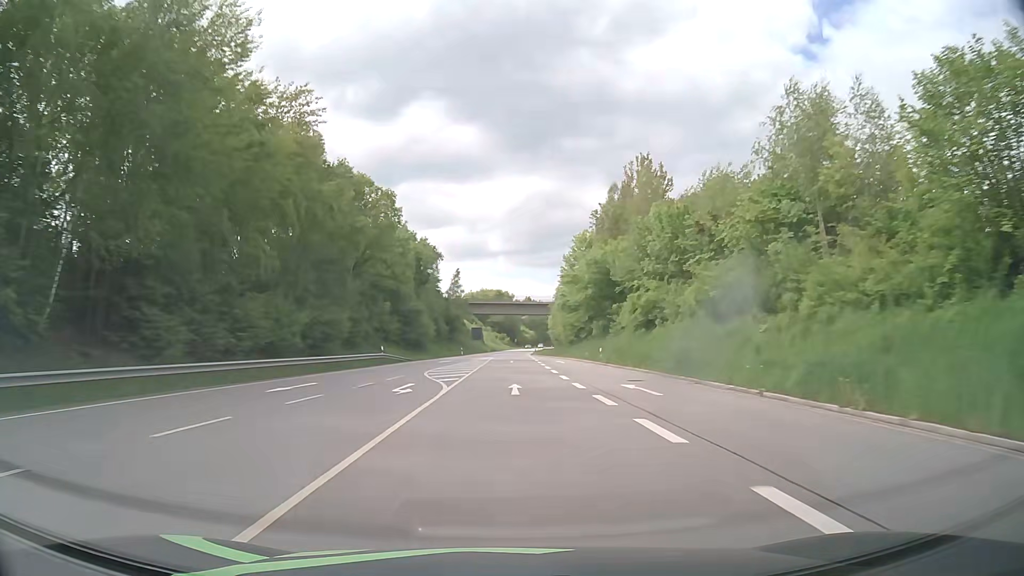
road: primary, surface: asphalt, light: Day
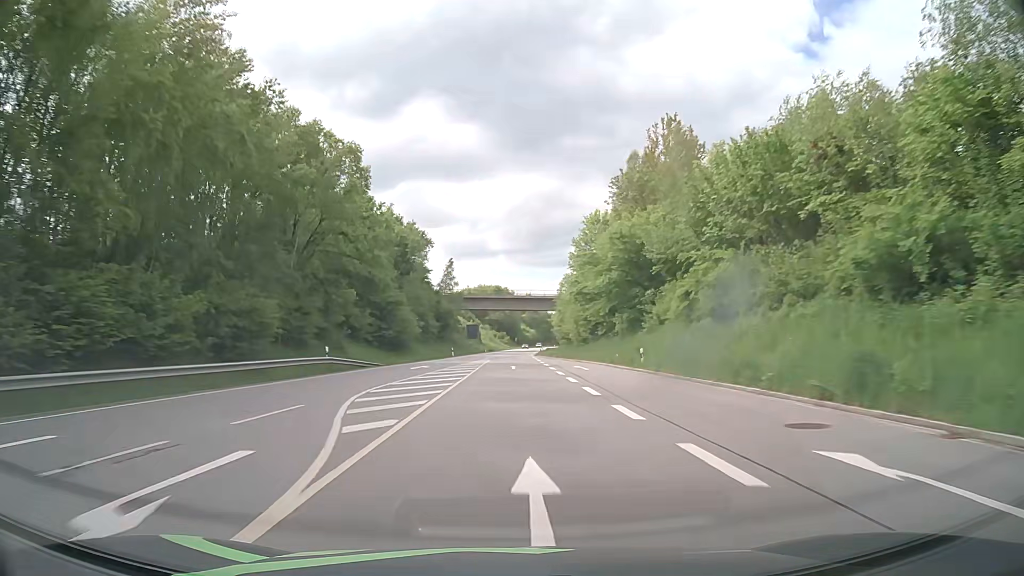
(0.0, +15.2) m; 0°
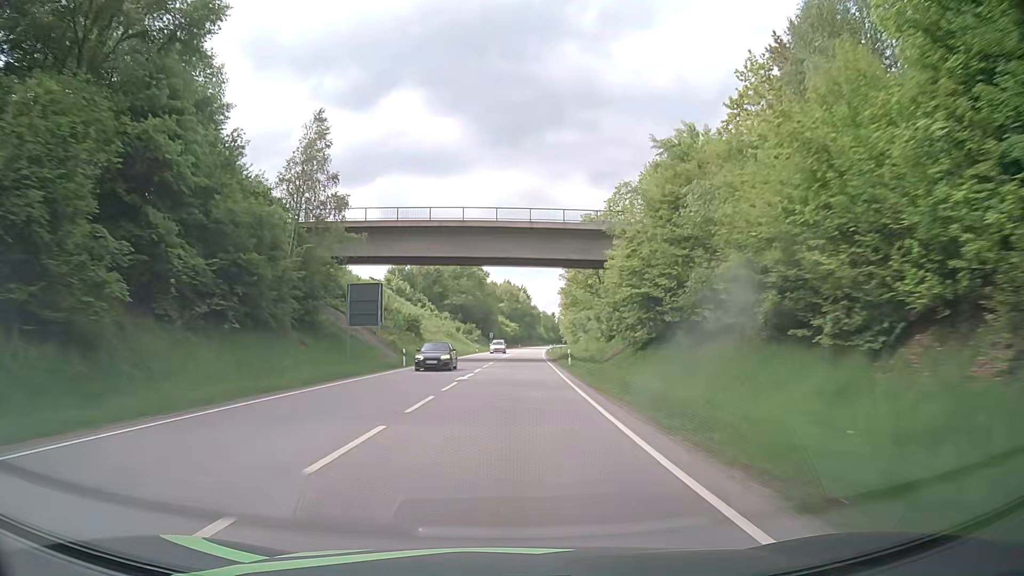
(+0.9, +76.2) m; +2°
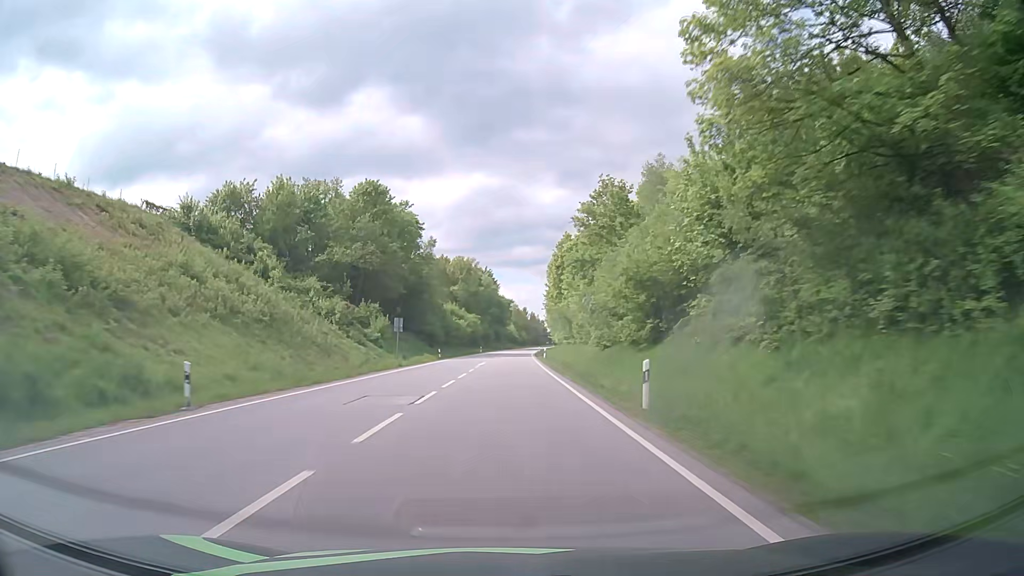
(+2.7, +76.2) m; +3°
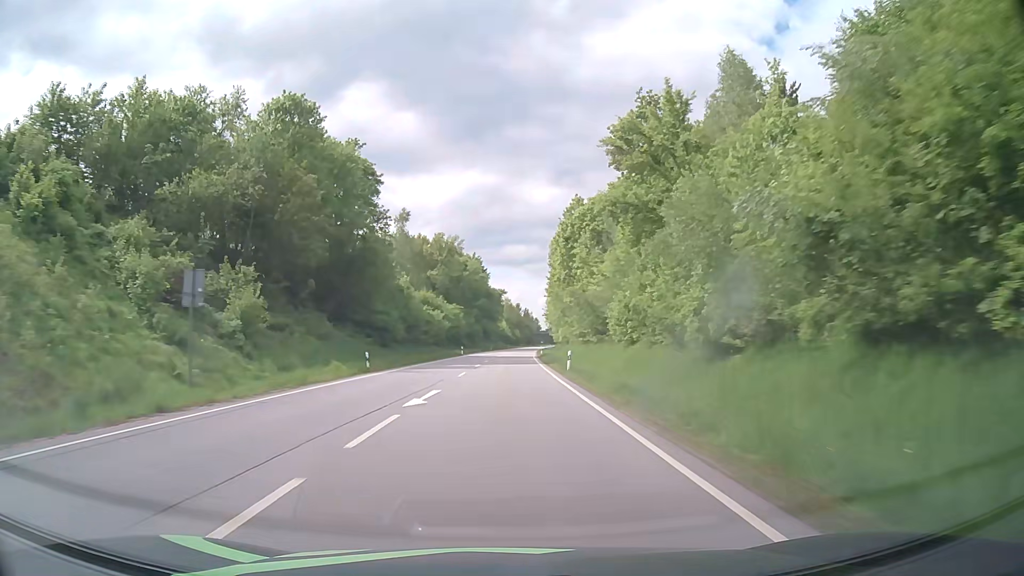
(+0.1, +30.5) m; +1°
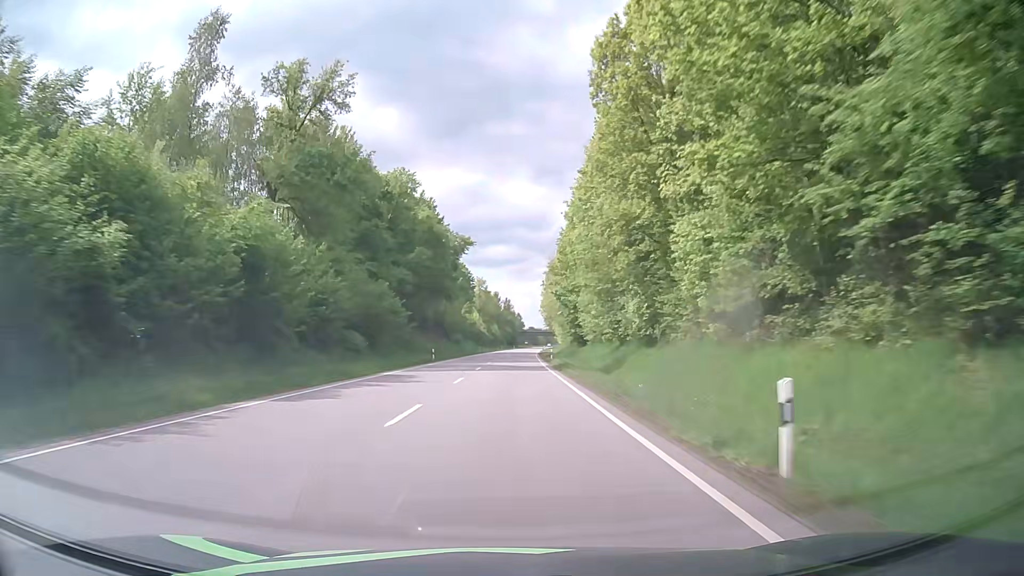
(+1.0, +76.7) m; +2°
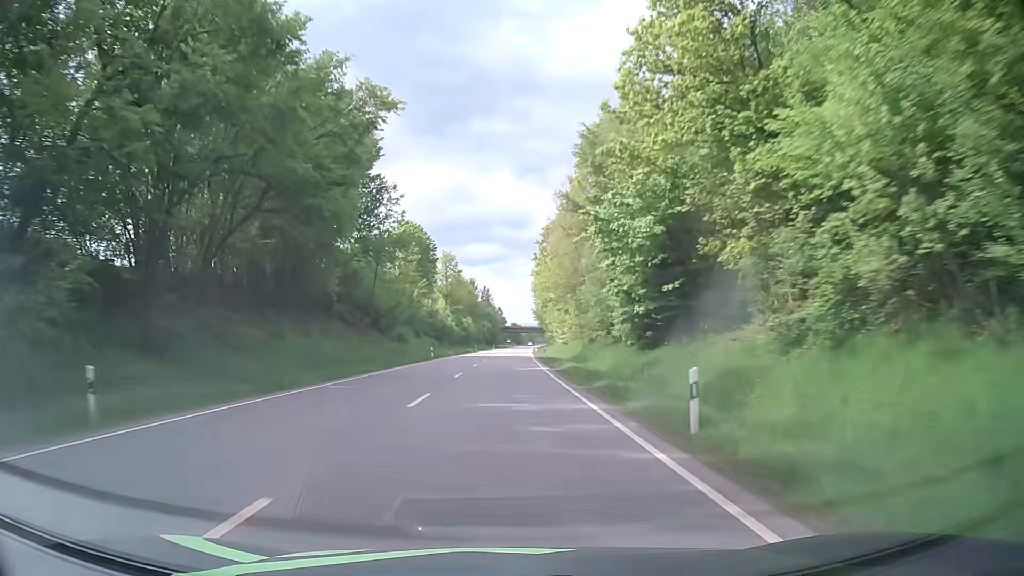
(+0.7, +46.2) m; +2°
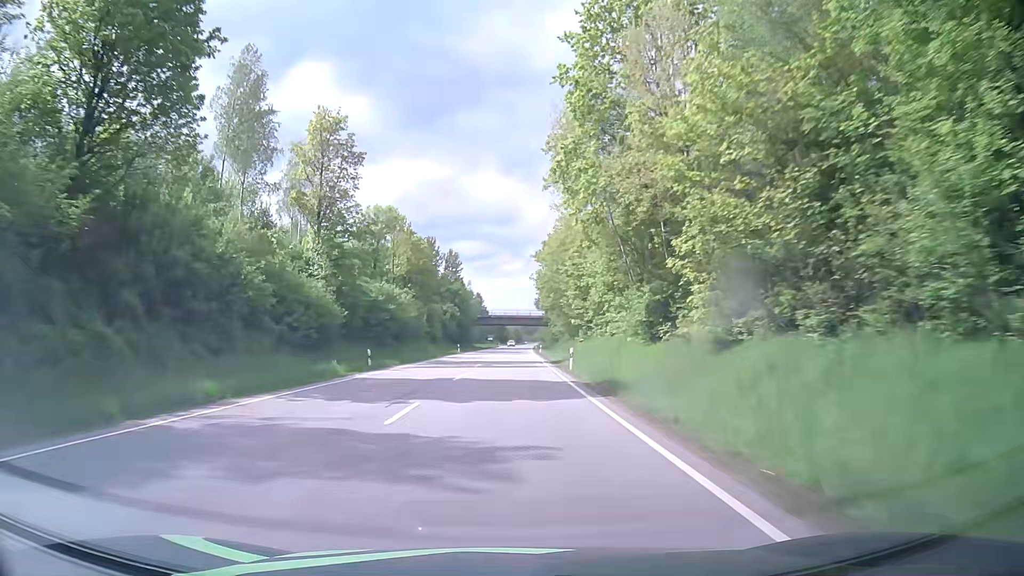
(+1.3, +77.3) m; +1°
(0, +10) (0, +20) (0, +30) (0, +40) (0, +50) (+1, +60) (+1, +70) (+1, +80) (+1, +90) (+2, +100) m
